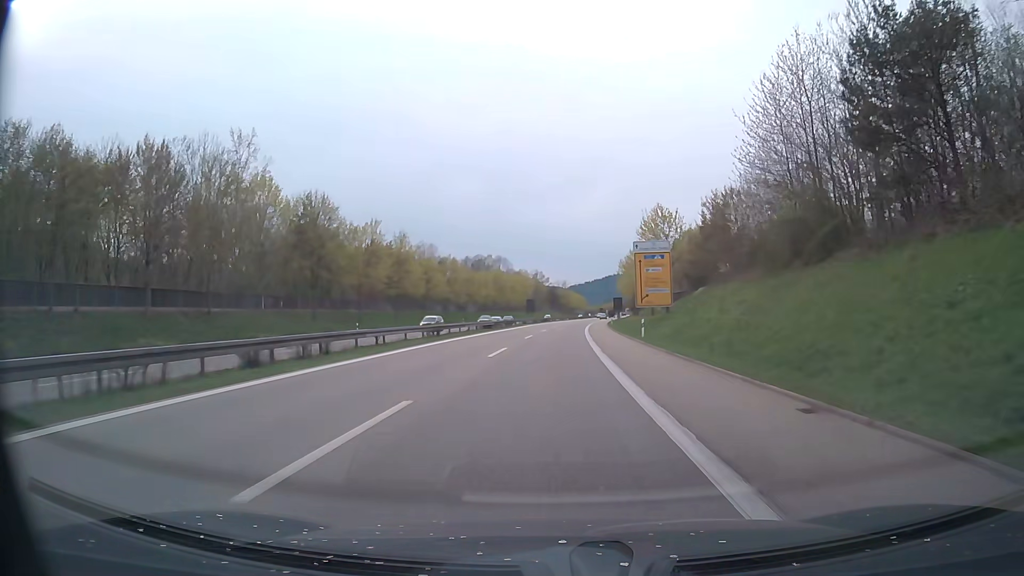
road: trunk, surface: asphalt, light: Day
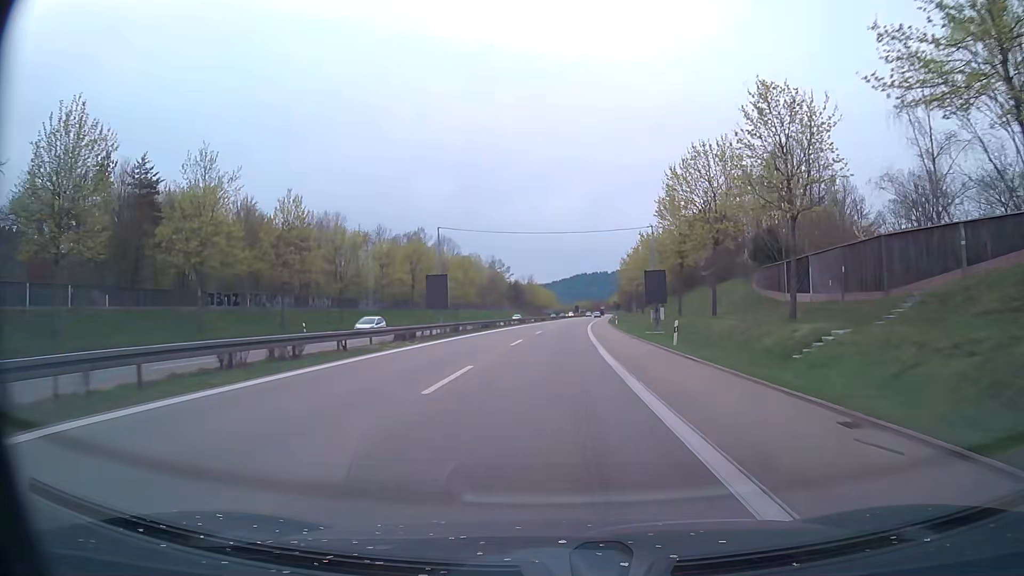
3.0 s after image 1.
(+1.6, +62.4) m; +3°
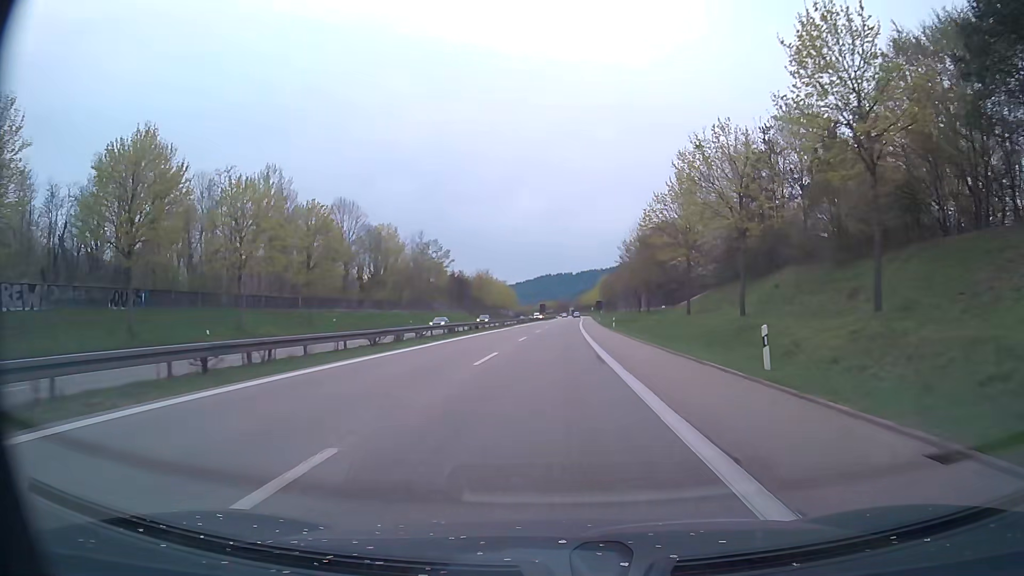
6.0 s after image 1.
(+1.8, +62.4) m; +3°
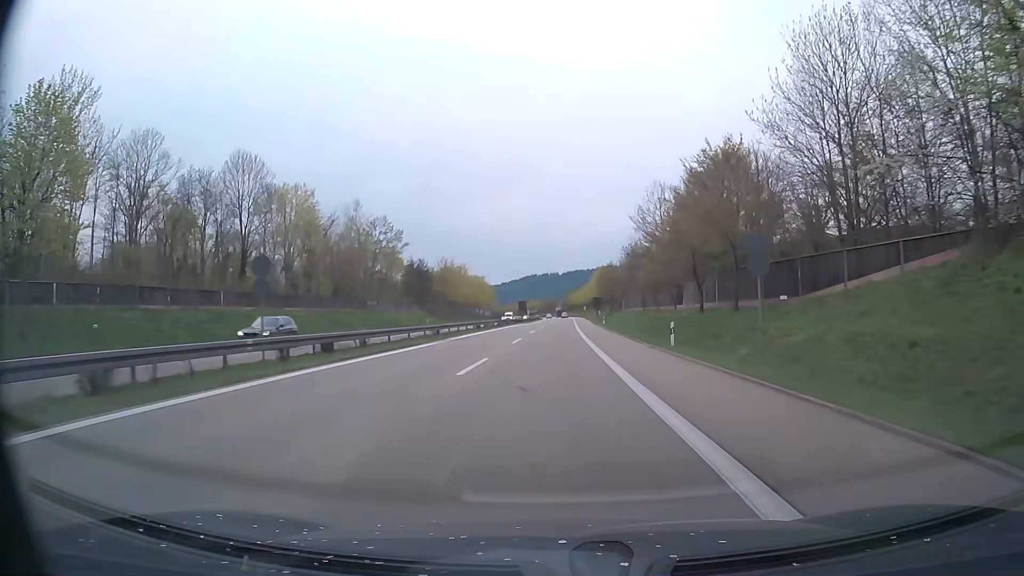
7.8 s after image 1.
(+0.5, +37.5) m; +2°
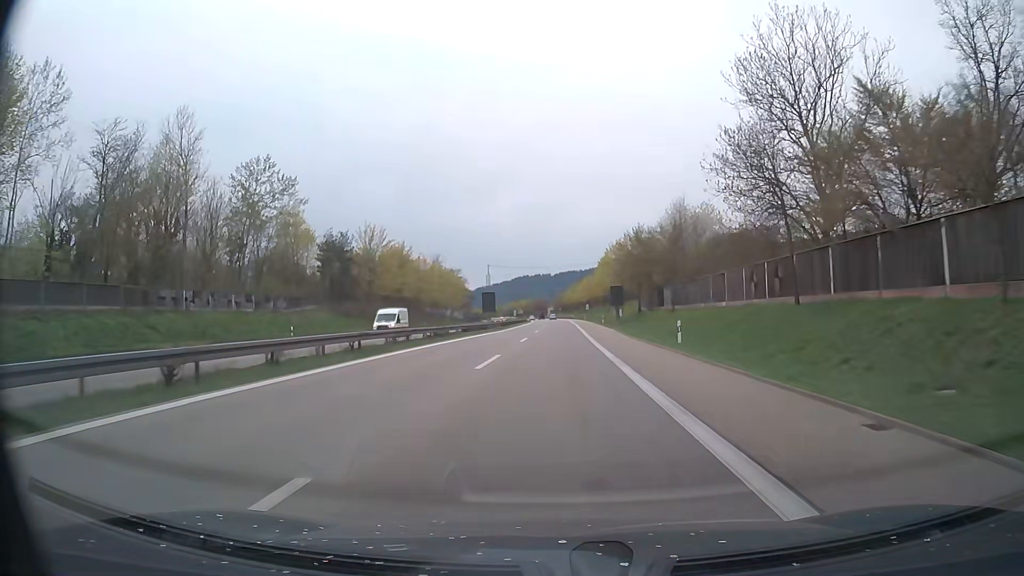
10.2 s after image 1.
(+0.2, +50.0) m; 0°
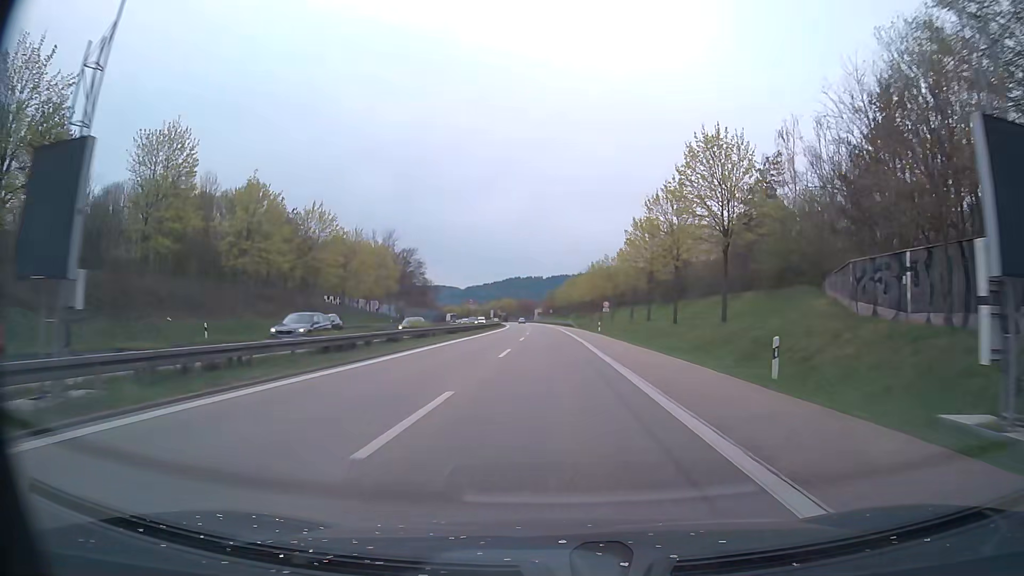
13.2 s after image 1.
(+0.6, +62.5) m; +1°
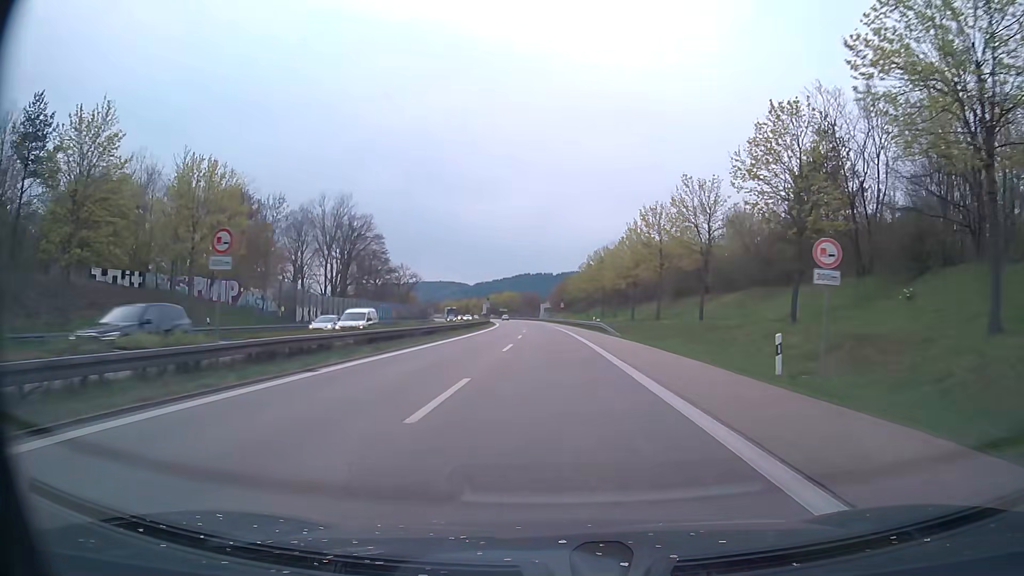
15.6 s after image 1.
(-0.2, +49.9) m; -1°
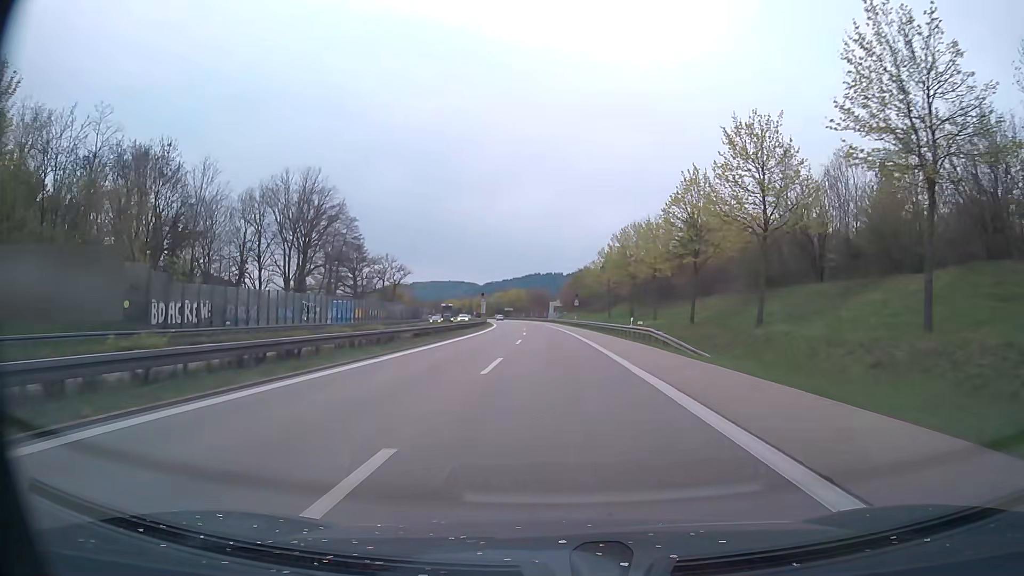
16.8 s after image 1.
(-0.1, +25.0) m; -1°
(0, +10) (0, +20) (0, +30) (0, +40) (-1, +50) (-1, +60) (-1, +70) (-2, +80) (-2, +90) (-3, +100) m
